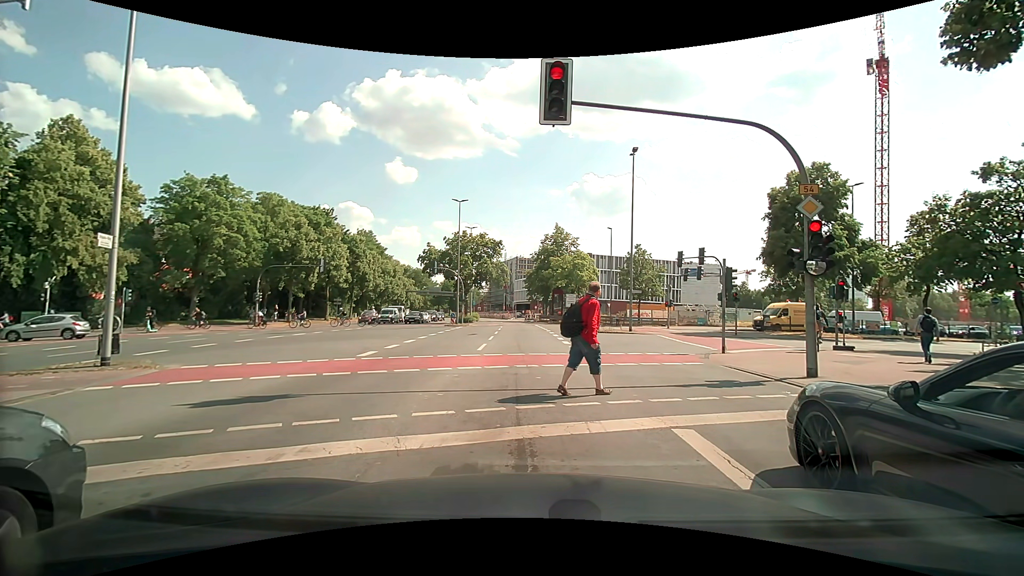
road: primary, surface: asphalt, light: Day
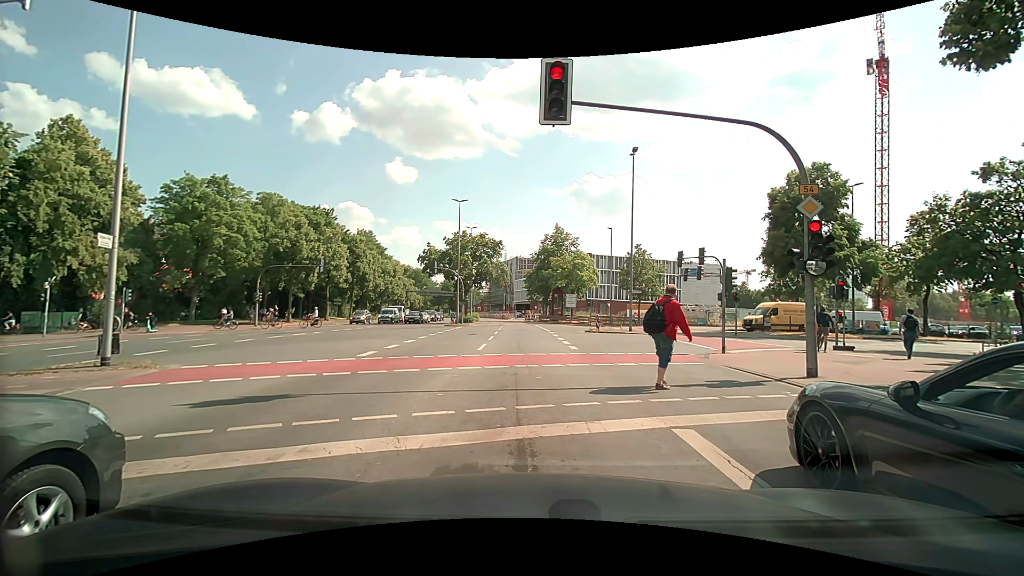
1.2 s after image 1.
(0.0, 0.0) m; 0°
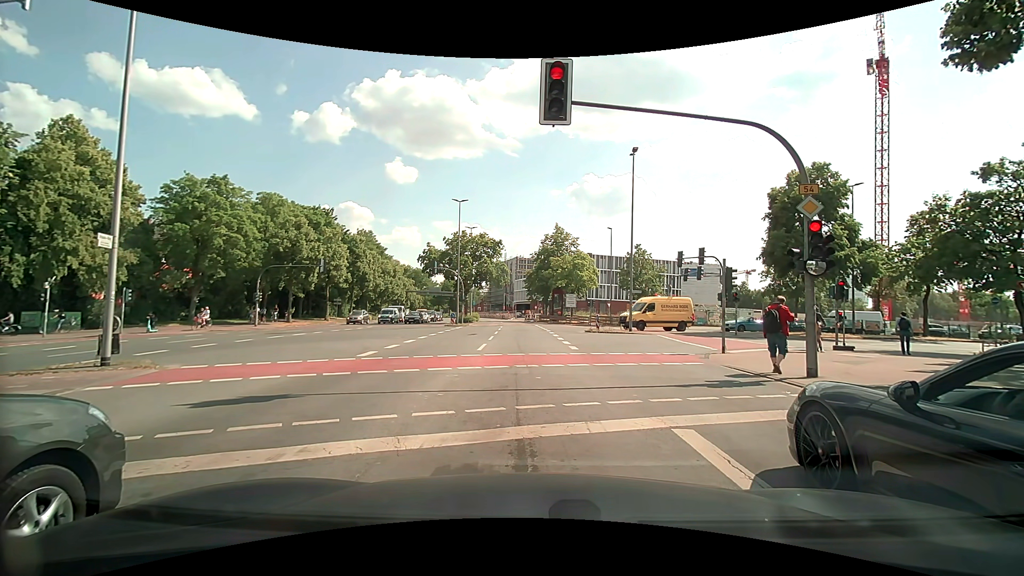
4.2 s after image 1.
(0.0, 0.0) m; 0°
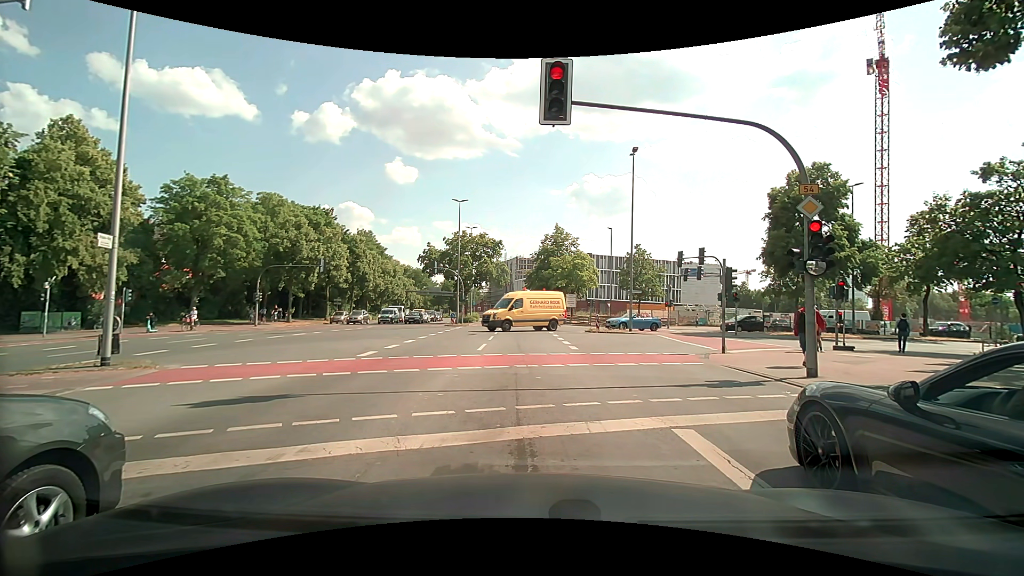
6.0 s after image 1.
(0.0, 0.0) m; 0°
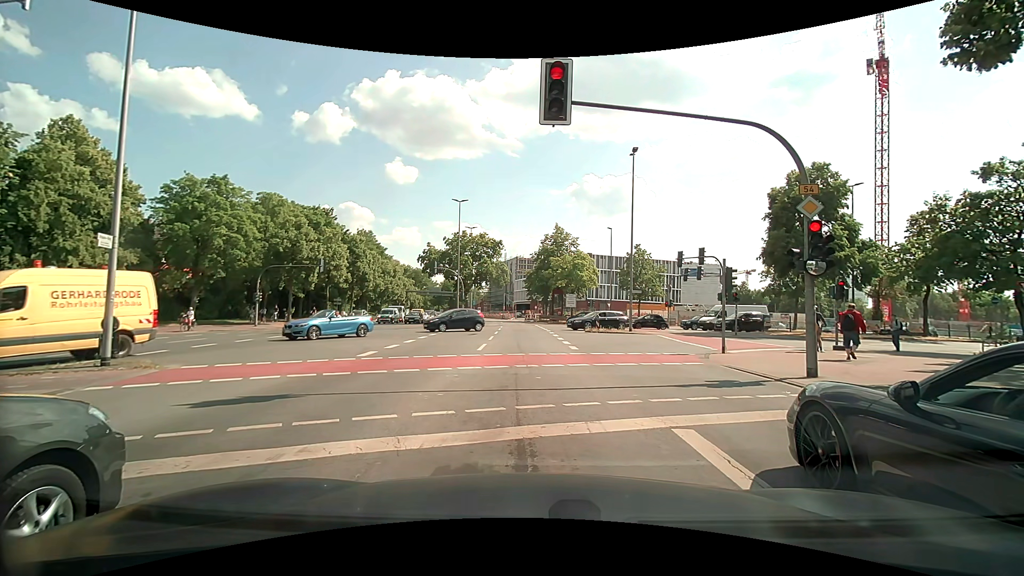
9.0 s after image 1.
(0.0, 0.0) m; 0°
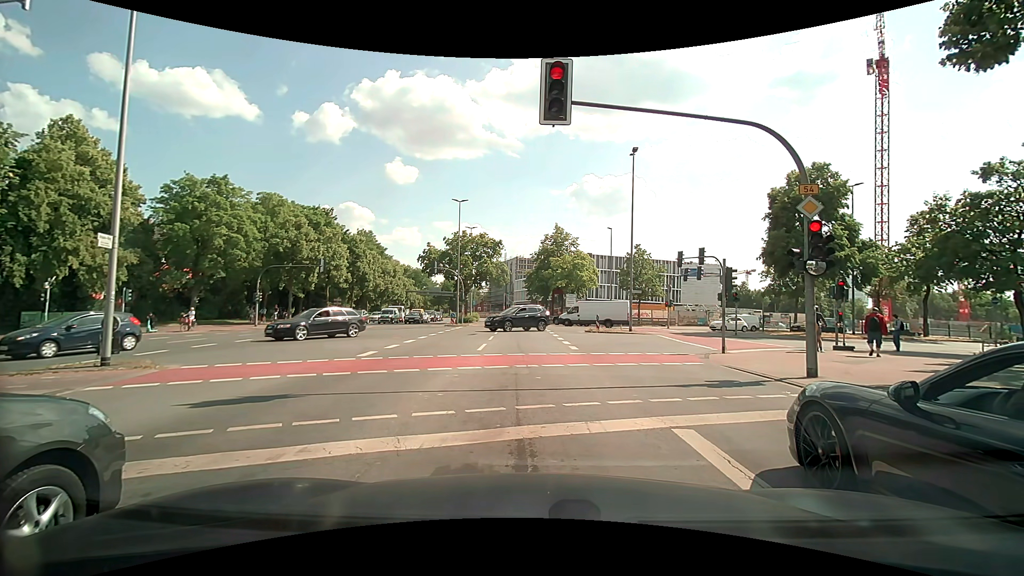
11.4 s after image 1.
(0.0, 0.0) m; 0°
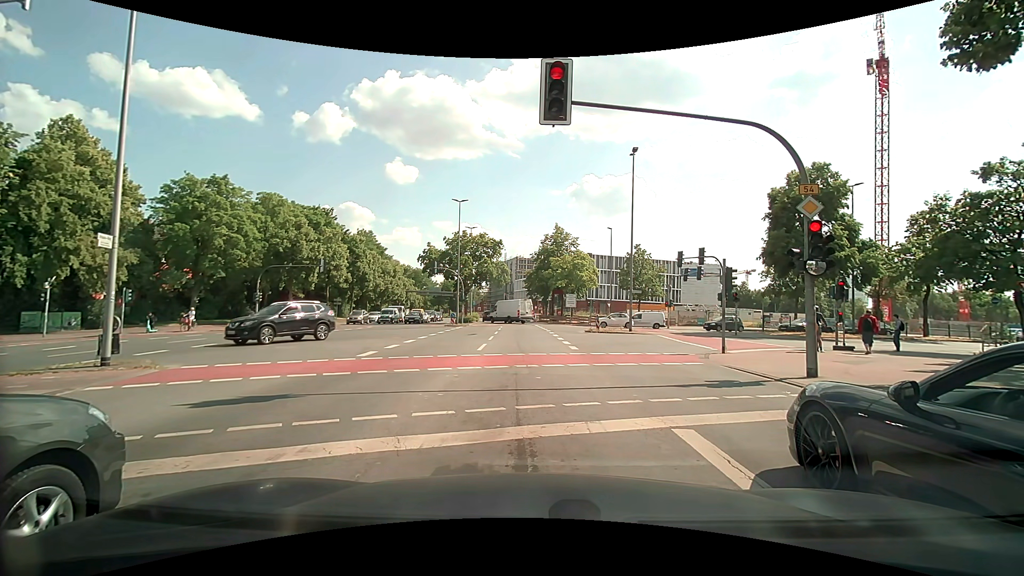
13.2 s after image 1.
(0.0, 0.0) m; 0°
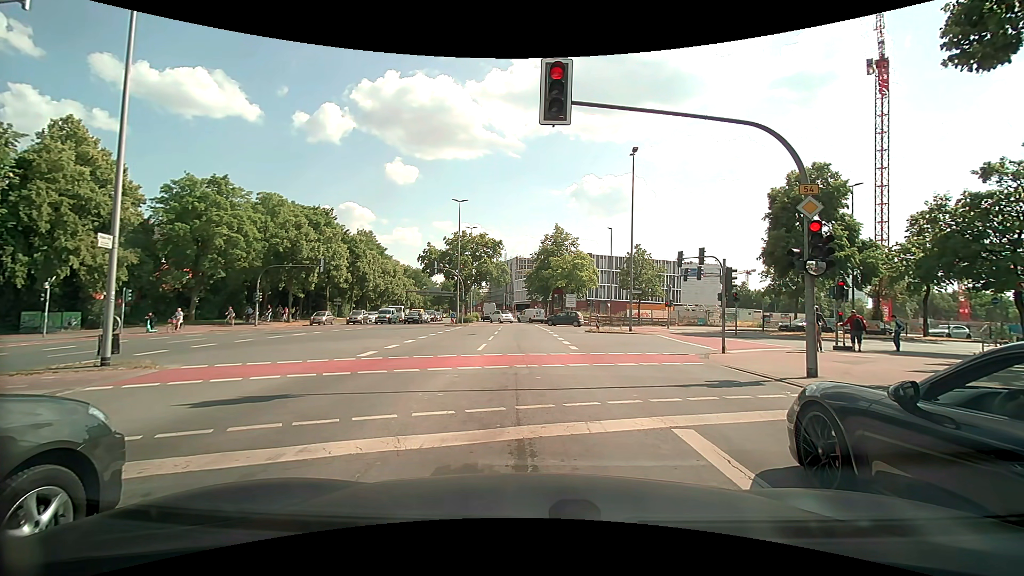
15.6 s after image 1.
(0.0, 0.0) m; 0°
